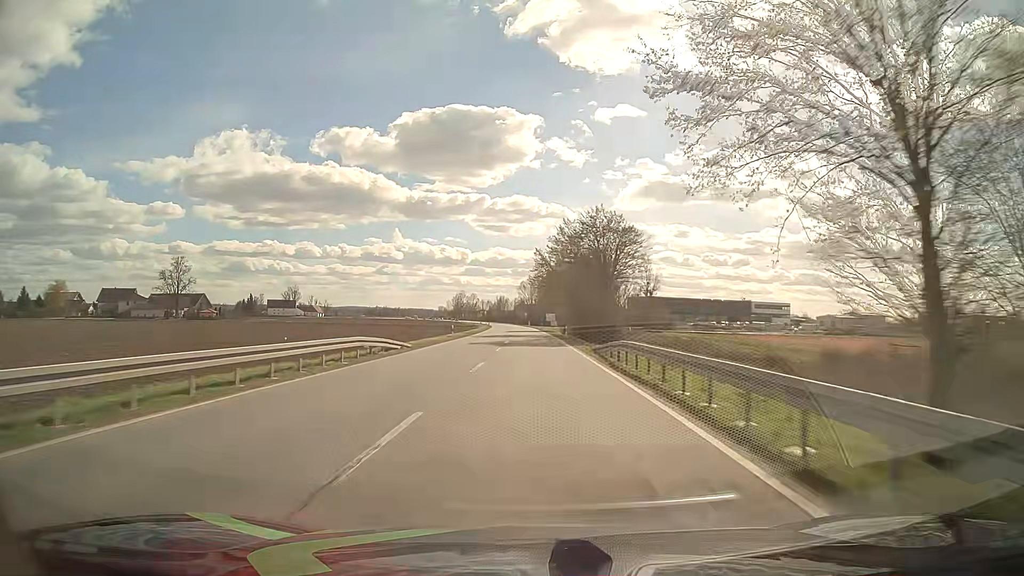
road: primary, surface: asphalt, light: Day
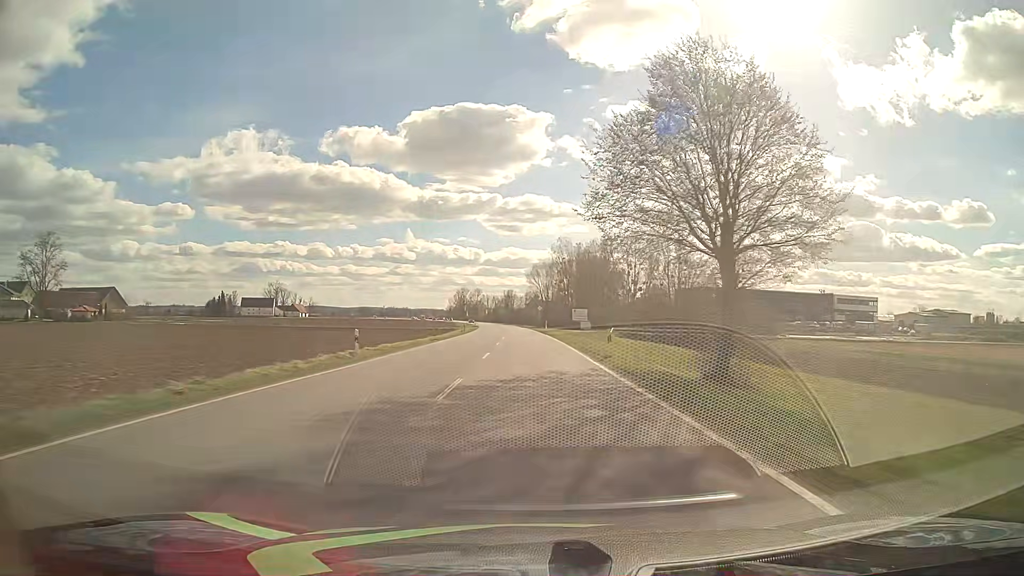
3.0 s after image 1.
(-0.8, +78.9) m; -1°
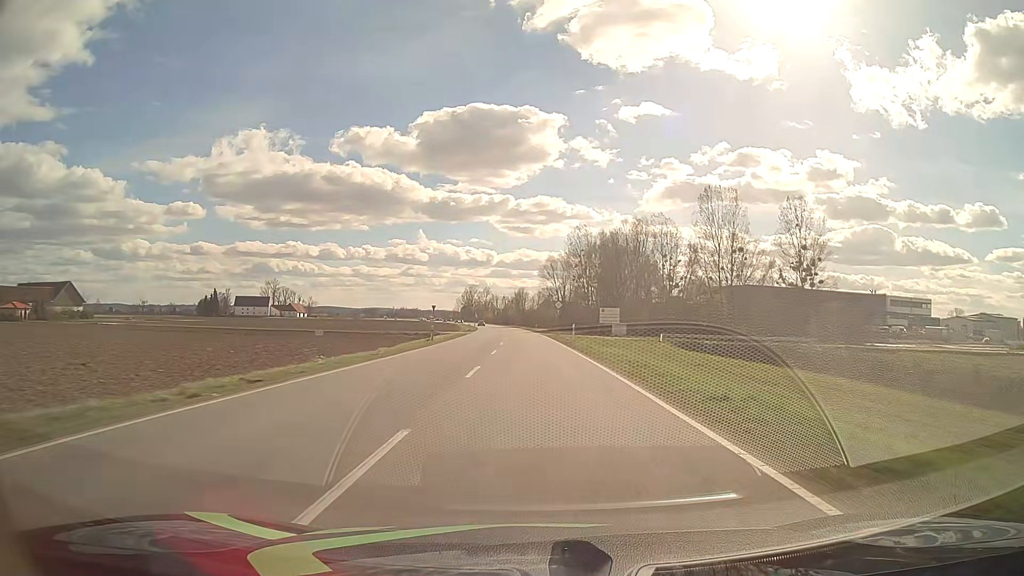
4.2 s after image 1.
(-0.4, +31.6) m; -1°
(0, +10) (0, +20) (0, +30) (0, +40) (-1, +50) (-1, +60) (-1, +70) (-2, +80) (-2, +90) (-3, +100) m
